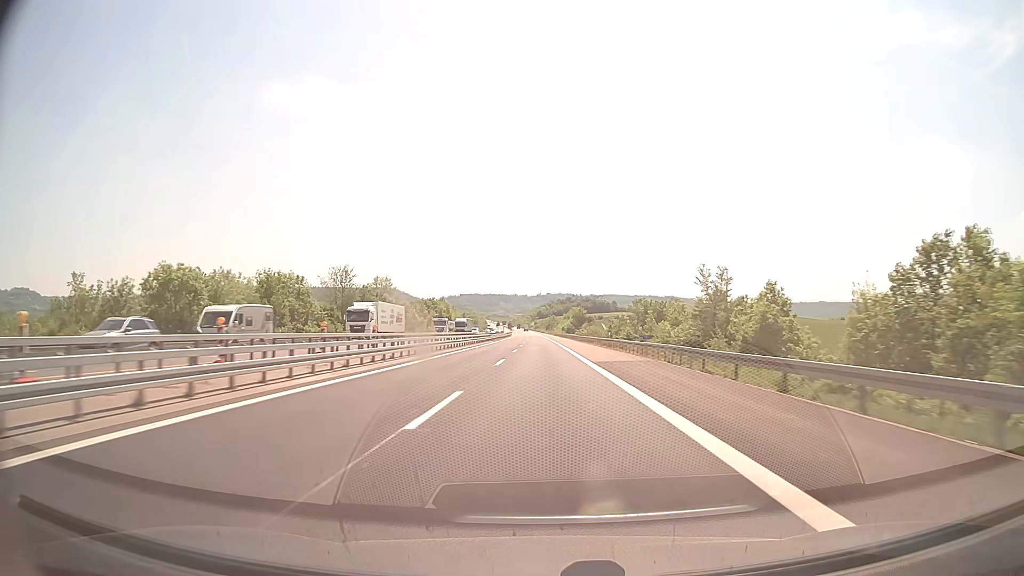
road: motorway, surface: concrete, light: Day
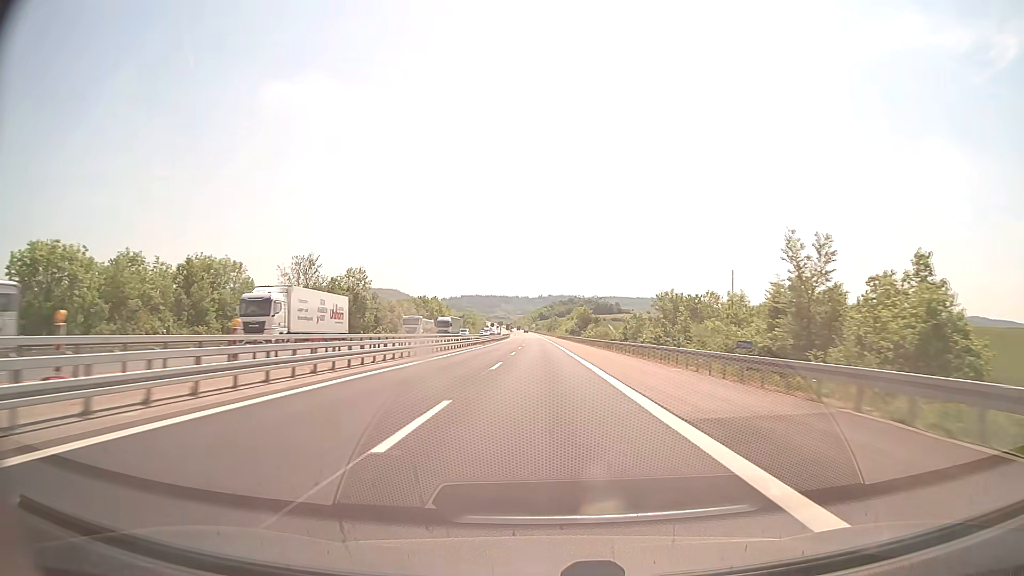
(0.0, +19.7) m; 0°
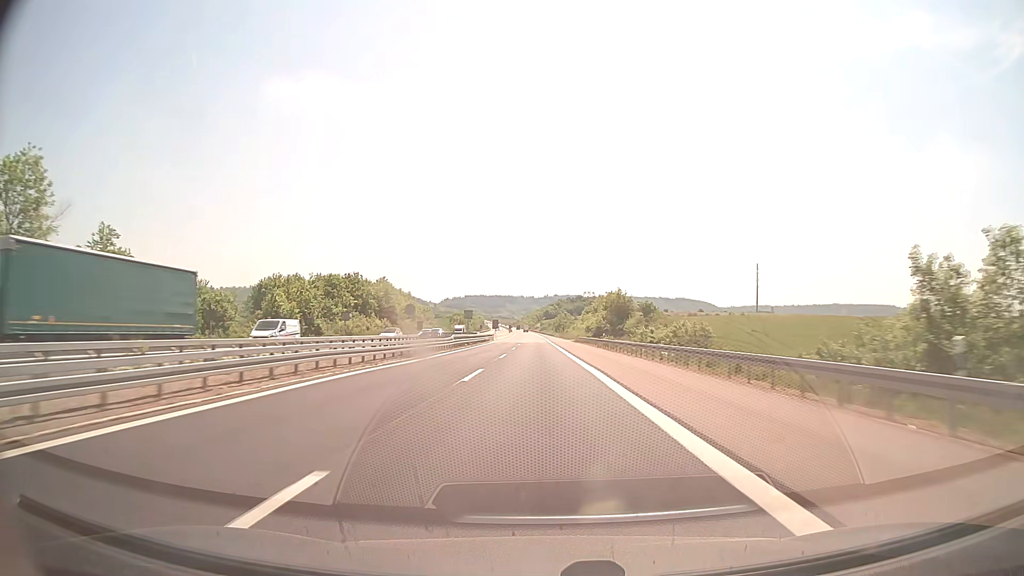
(-0.2, +78.9) m; 0°
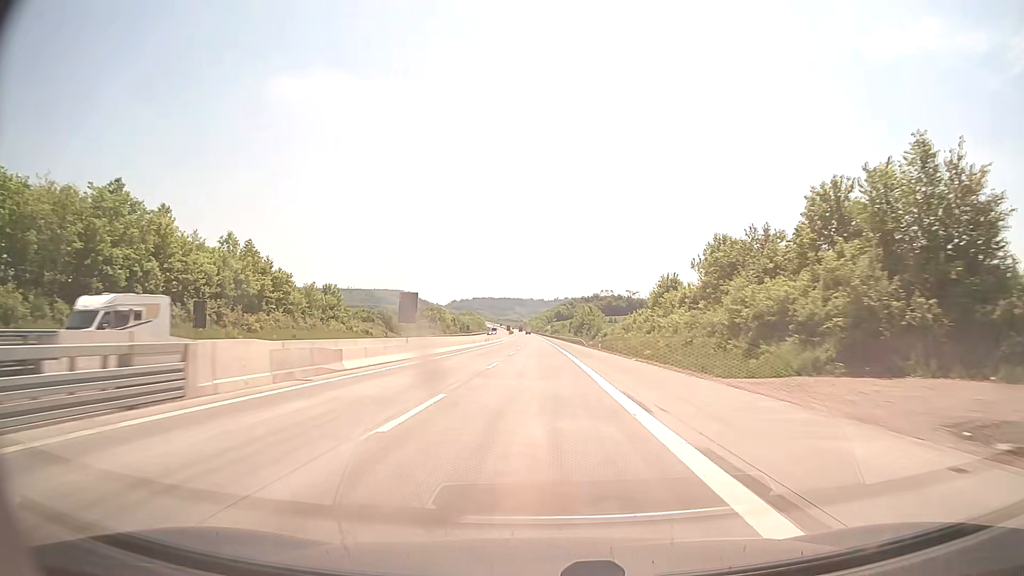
(-0.9, +98.9) m; -1°
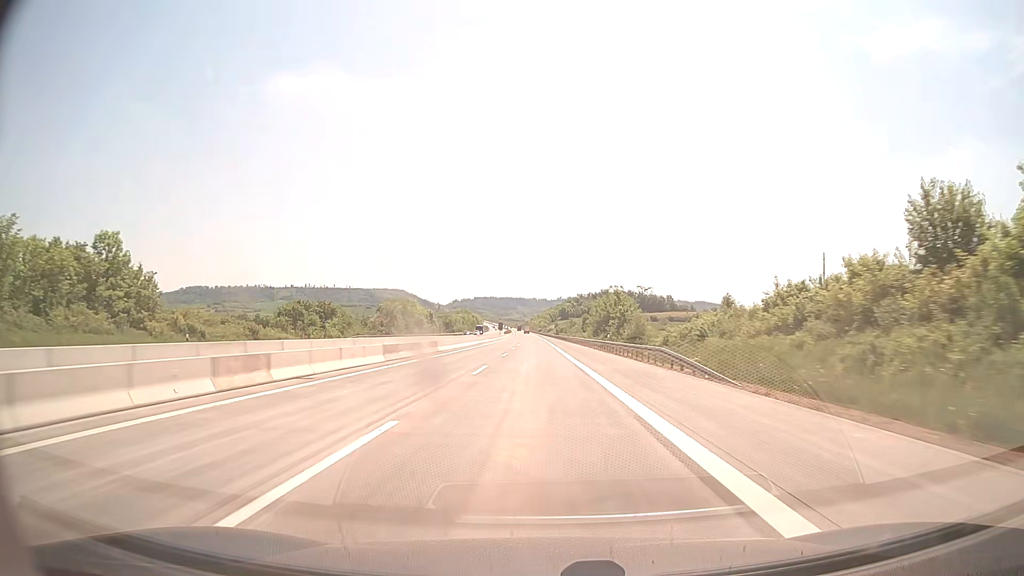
(-0.1, +59.4) m; 0°
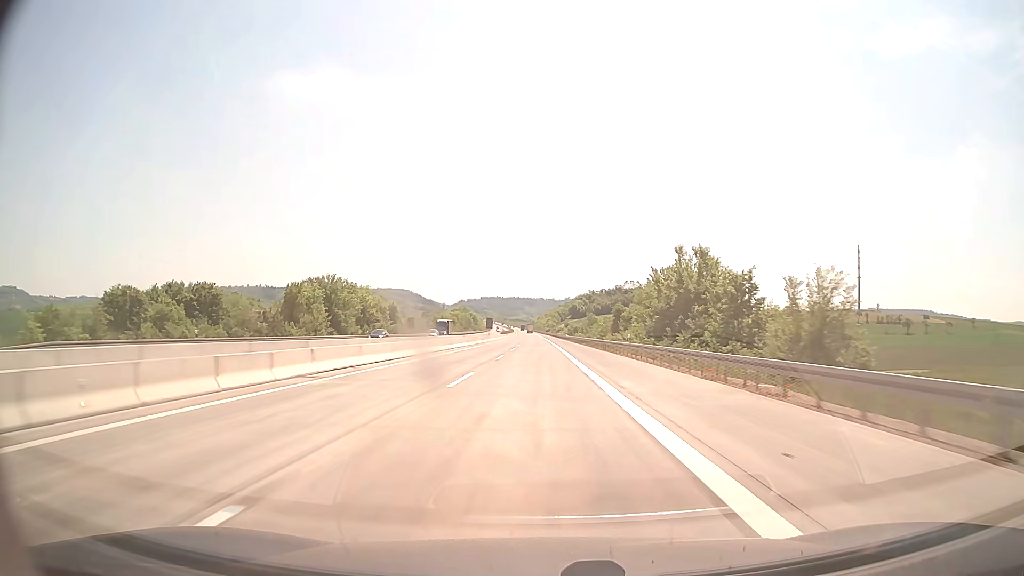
(-0.3, +59.4) m; -1°
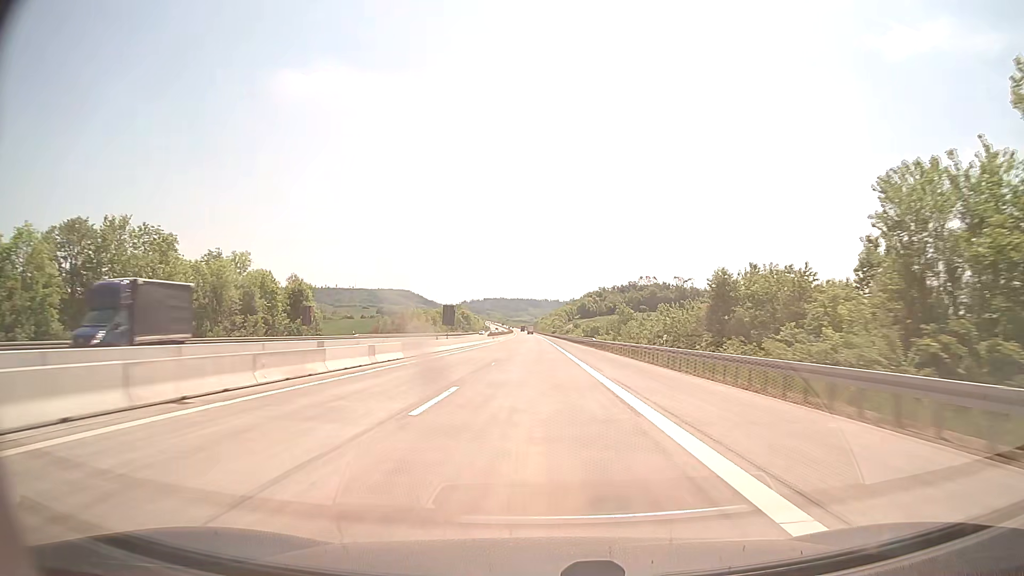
(-0.4, +59.4) m; 0°
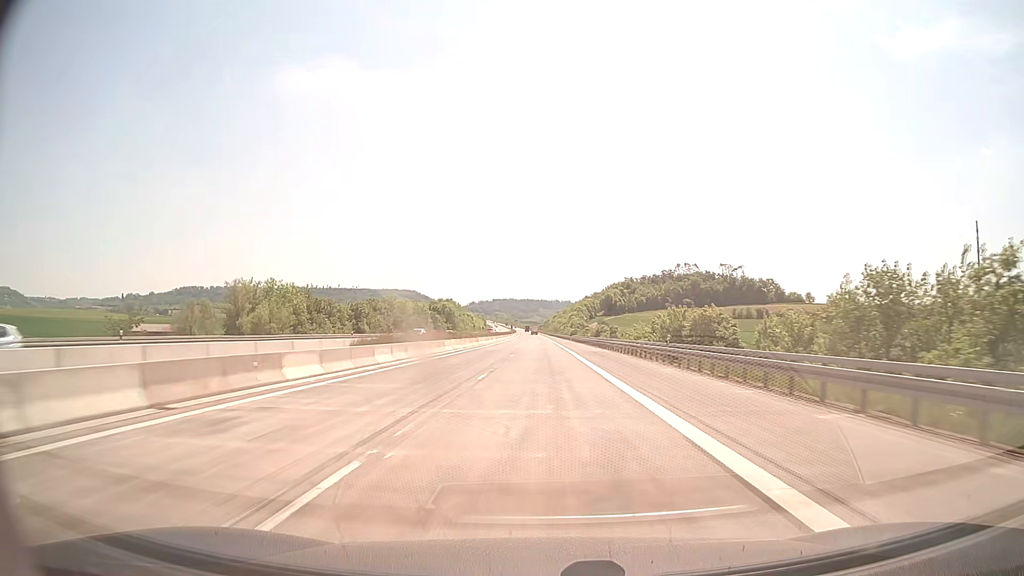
(-0.8, +99.0) m; -1°
(0, +10) (0, +20) (0, +30) (0, +40) (0, +50) (0, +60) (0, +70) (0, +80) (0, +90) (0, +100) m
